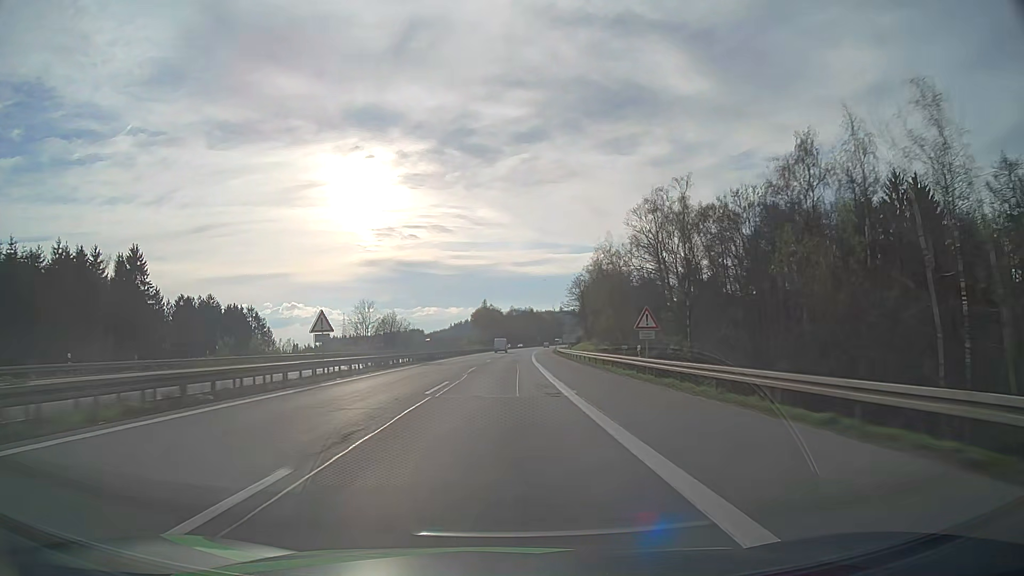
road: motorway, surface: asphalt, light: Day
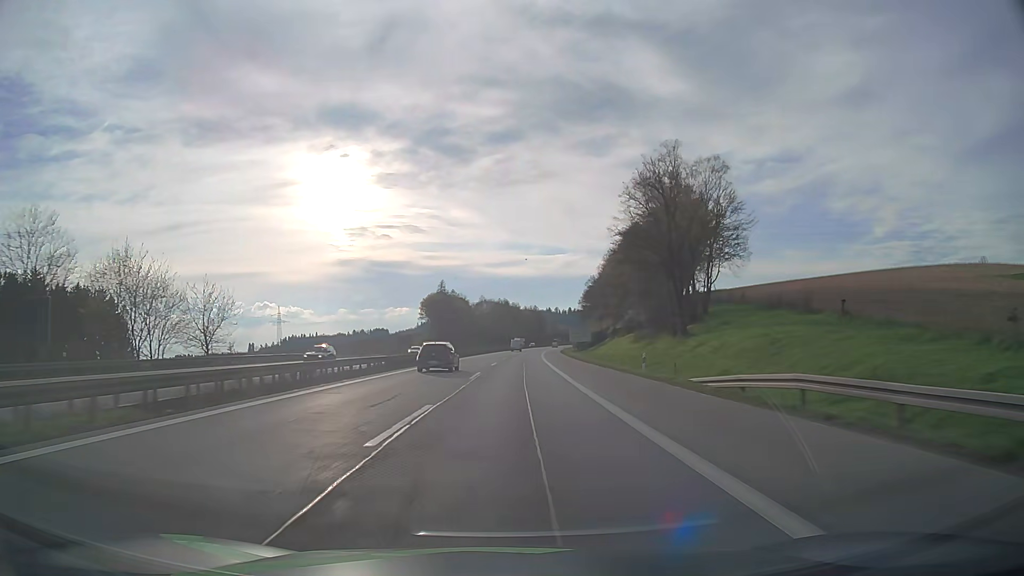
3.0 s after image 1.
(+2.0, +100.9) m; +2°
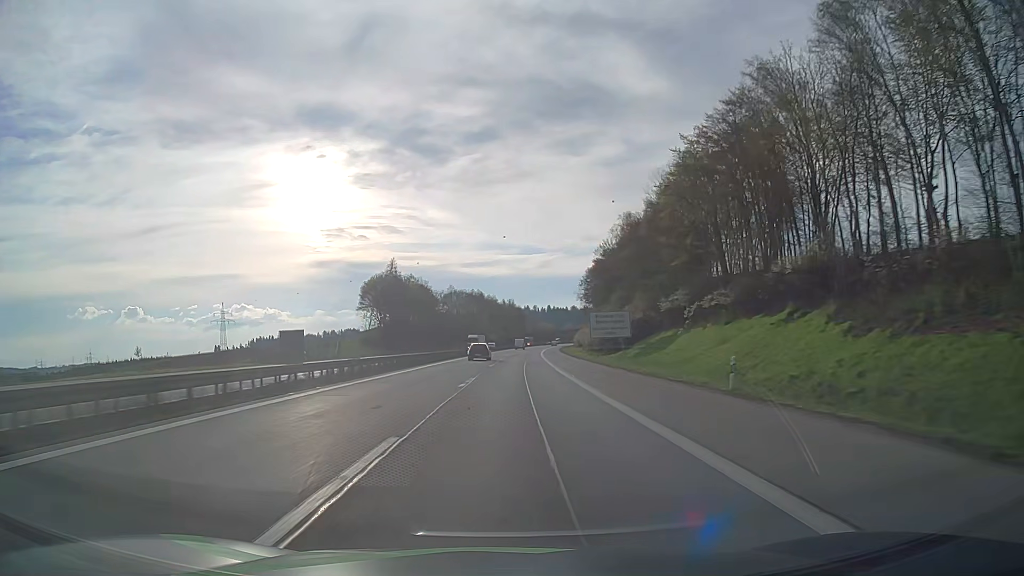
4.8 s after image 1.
(+1.3, +60.0) m; +2°
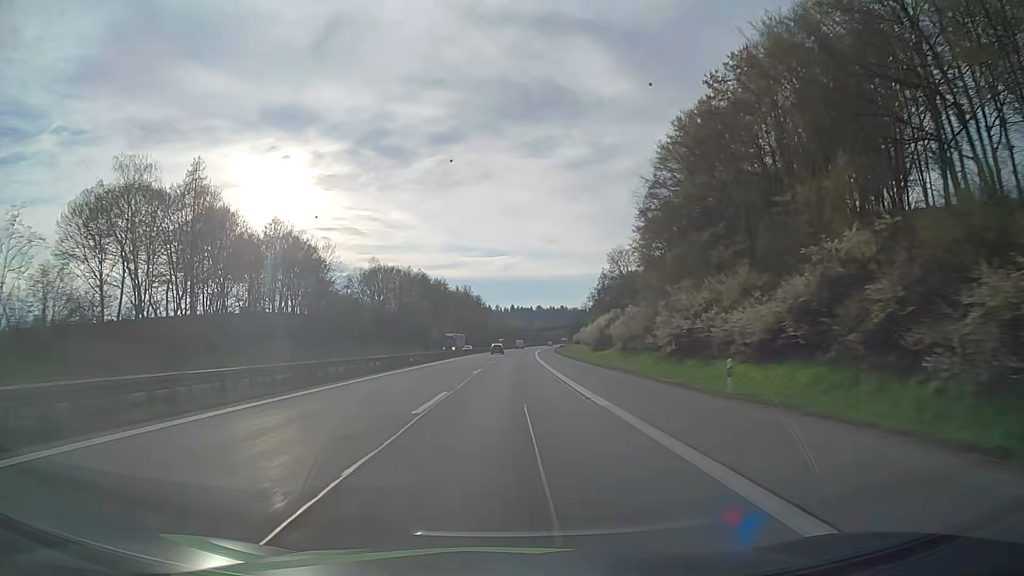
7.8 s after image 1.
(+2.8, +99.4) m; +3°
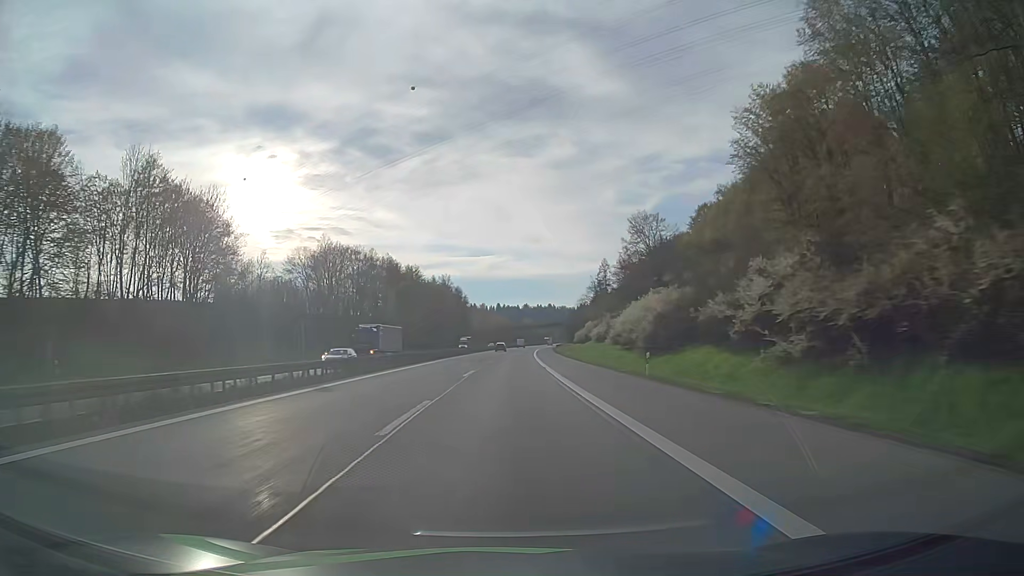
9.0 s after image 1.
(+0.4, +39.7) m; +1°
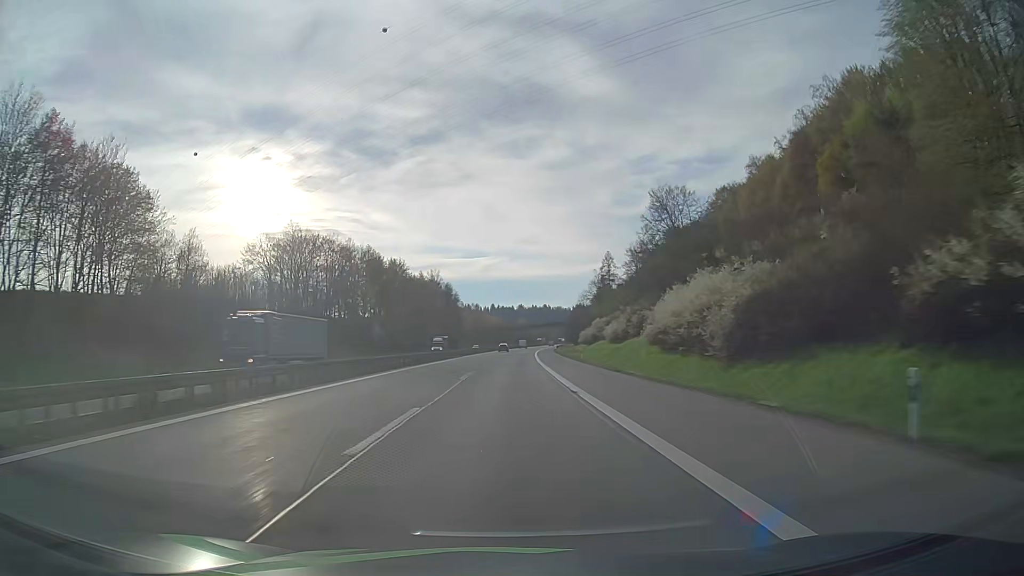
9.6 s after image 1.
(0.0, +19.9) m; 0°
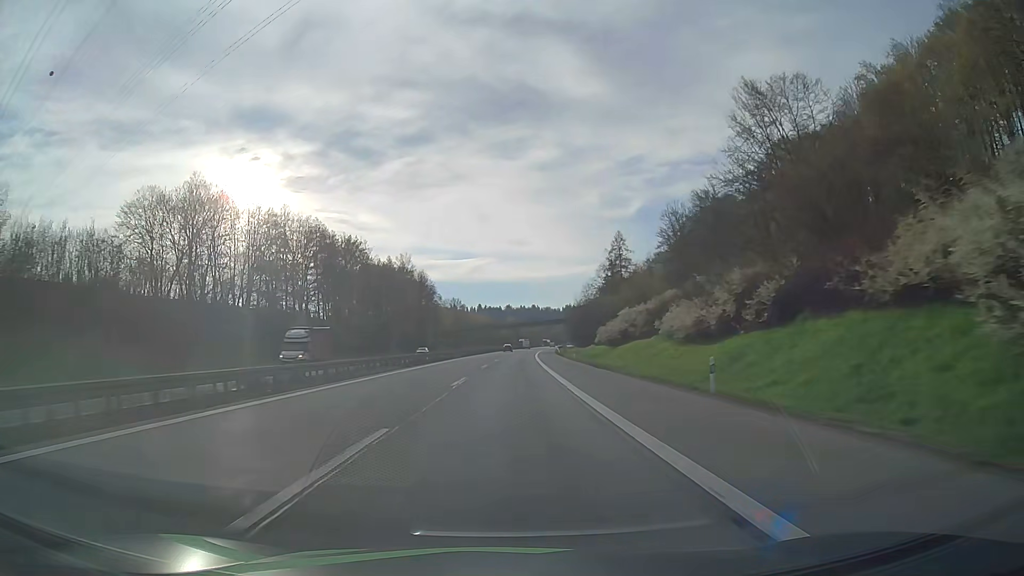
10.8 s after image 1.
(+0.4, +39.9) m; +1°
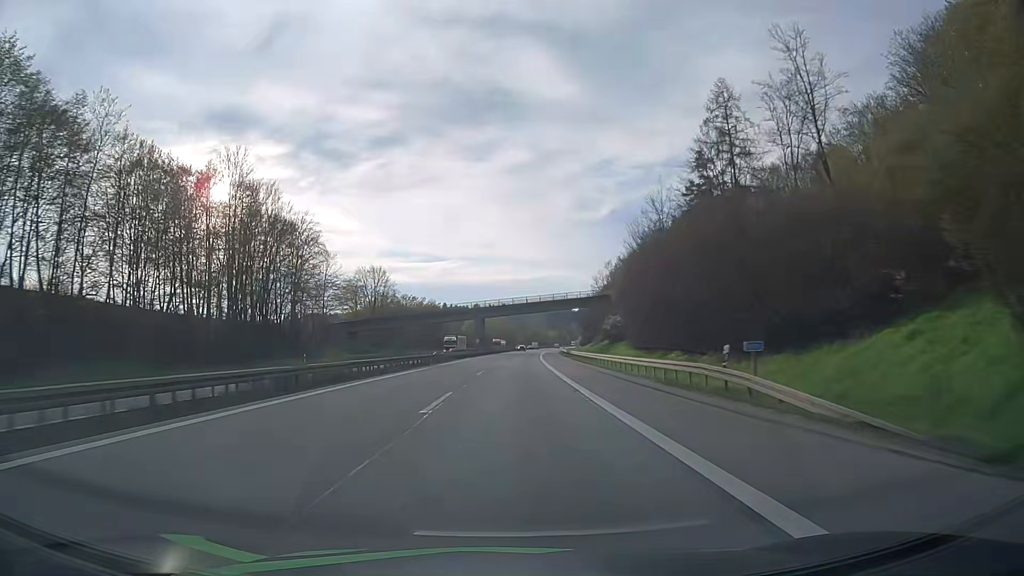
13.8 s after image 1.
(+2.4, +100.6) m; +3°
(0, +10) (0, +20) (0, +30) (0, +40) (+1, +50) (+1, +60) (+1, +70) (+2, +80) (+2, +90) (+3, +100) m
